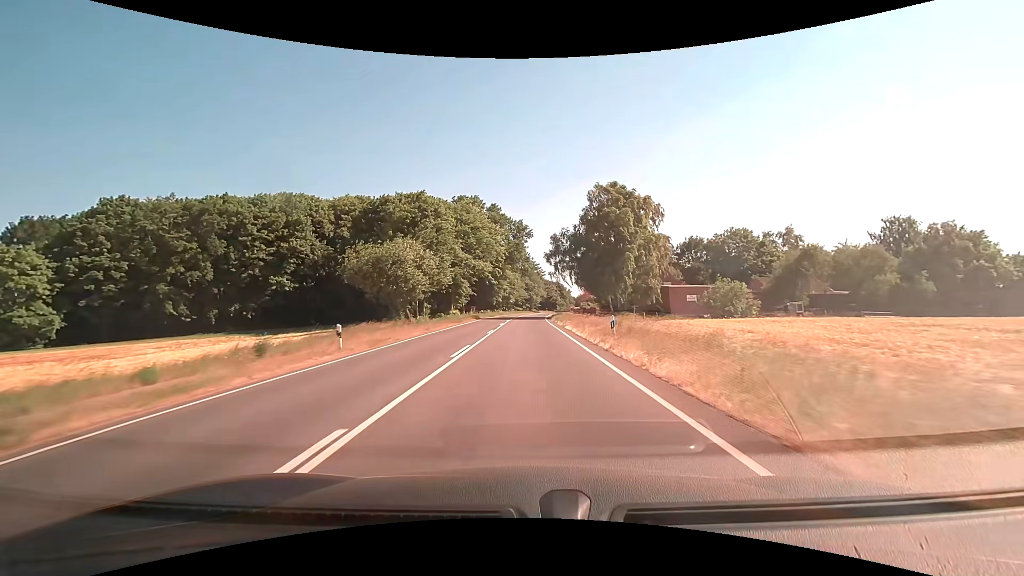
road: primary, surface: asphalt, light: Day
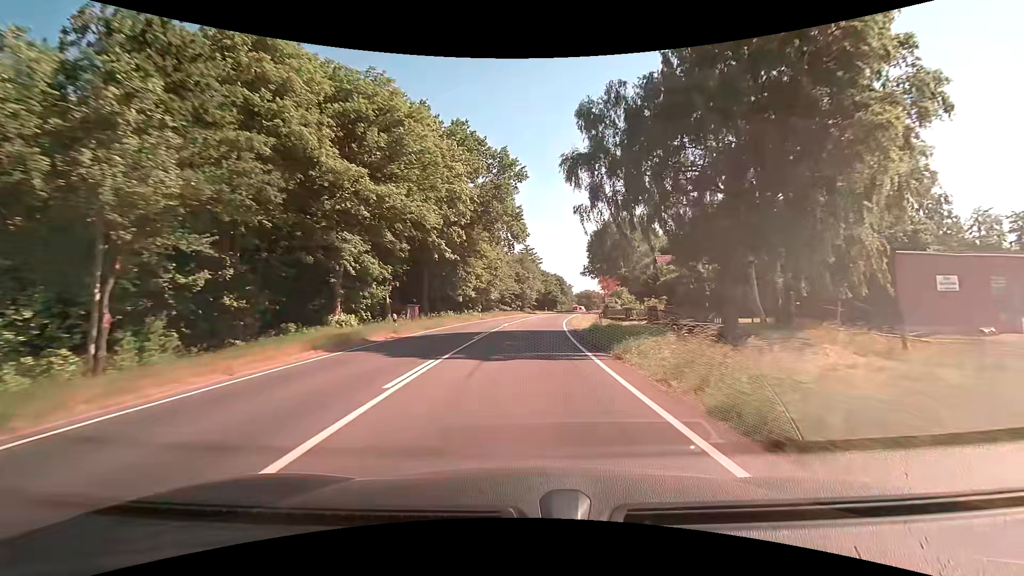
(+0.3, +42.6) m; +1°
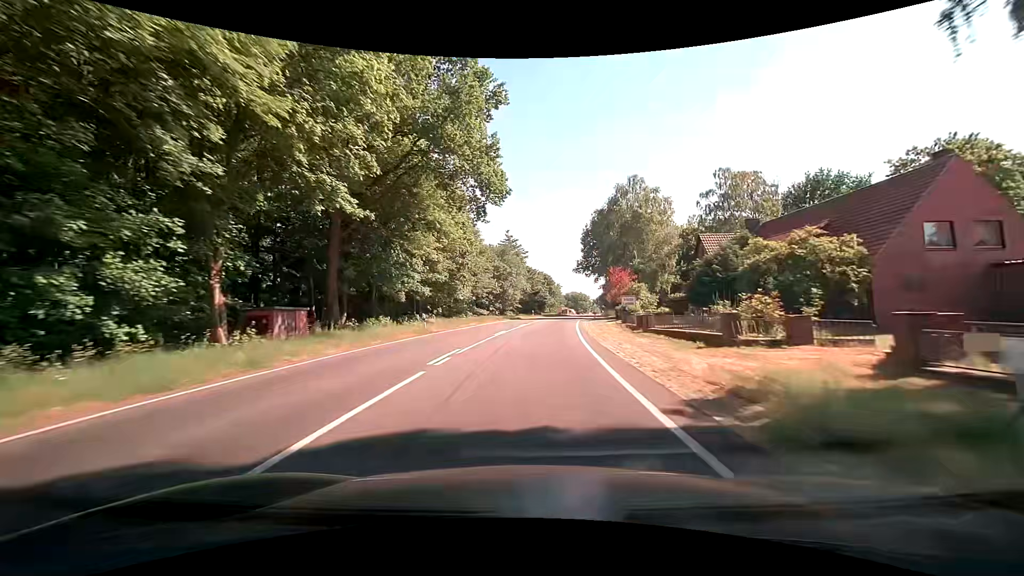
(+0.3, +21.2) m; +2°
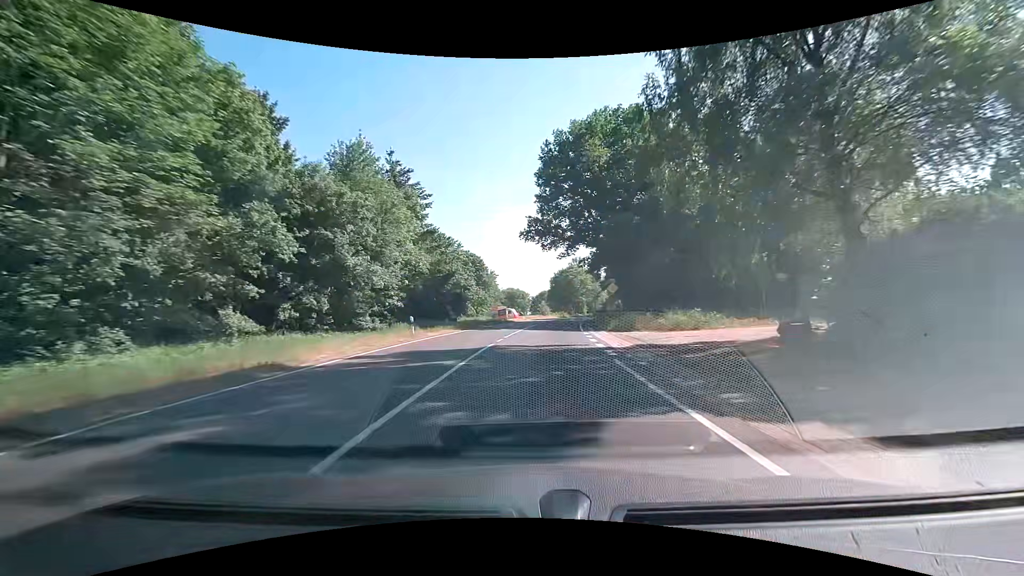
(+3.4, +53.2) m; +8°
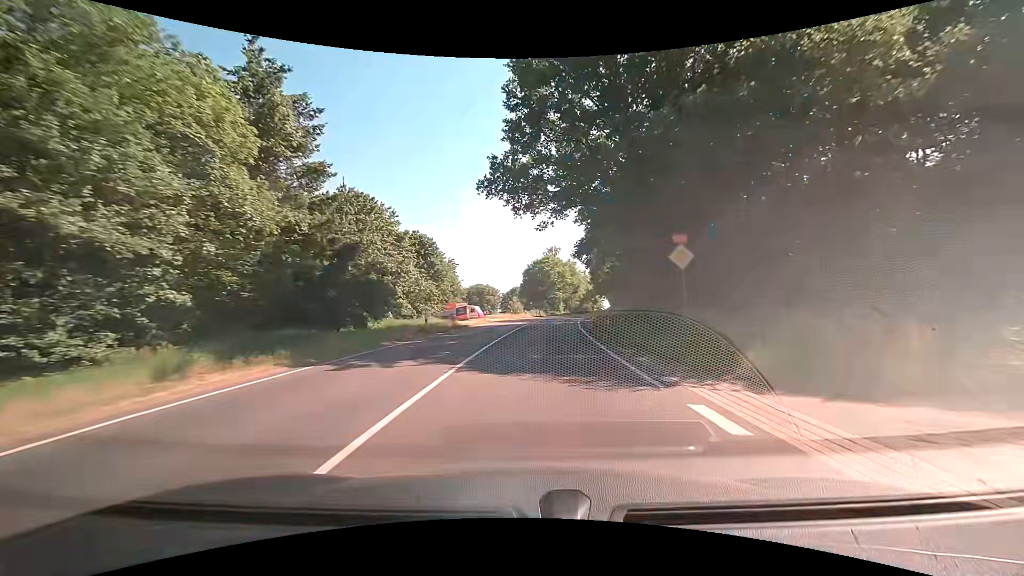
(+0.5, +21.7) m; +3°
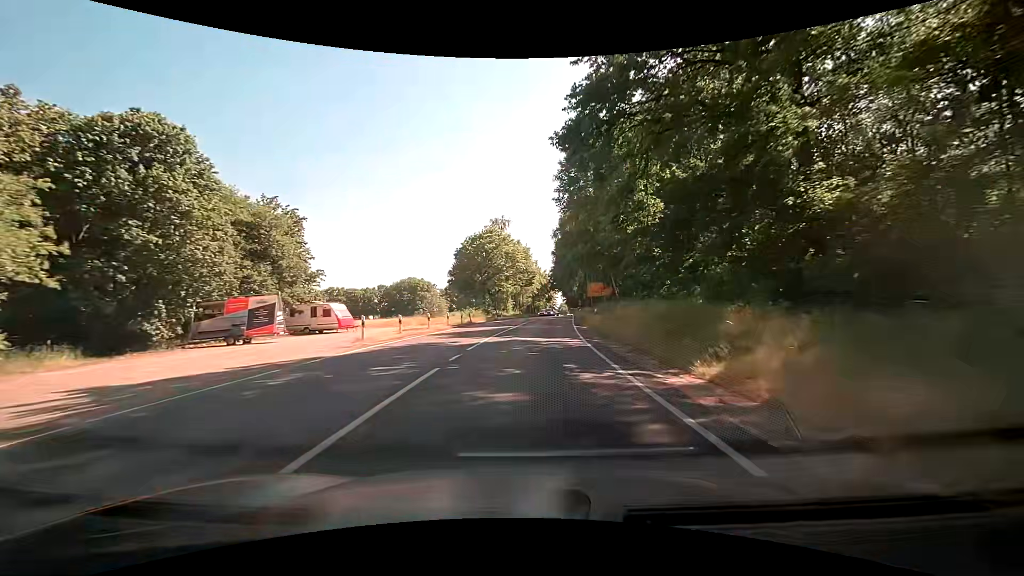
(+2.5, +42.7) m; +6°
(0, +10) (0, +20) (+1, +30) (+2, +40) (+2, +50) (+3, +60) (+4, +70) (+5, +80) (+6, +90) (+7, +100) m
